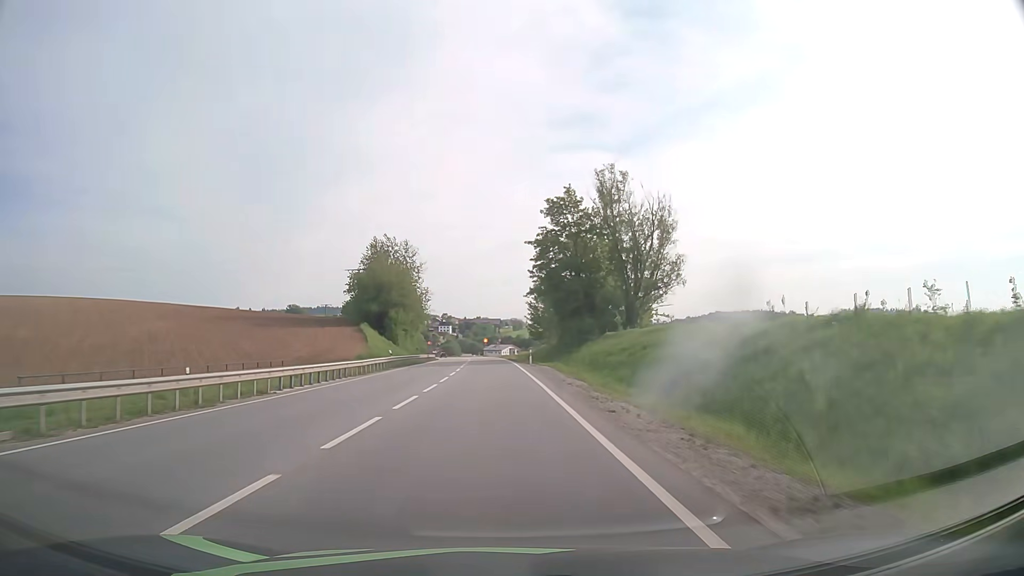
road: primary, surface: asphalt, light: Day
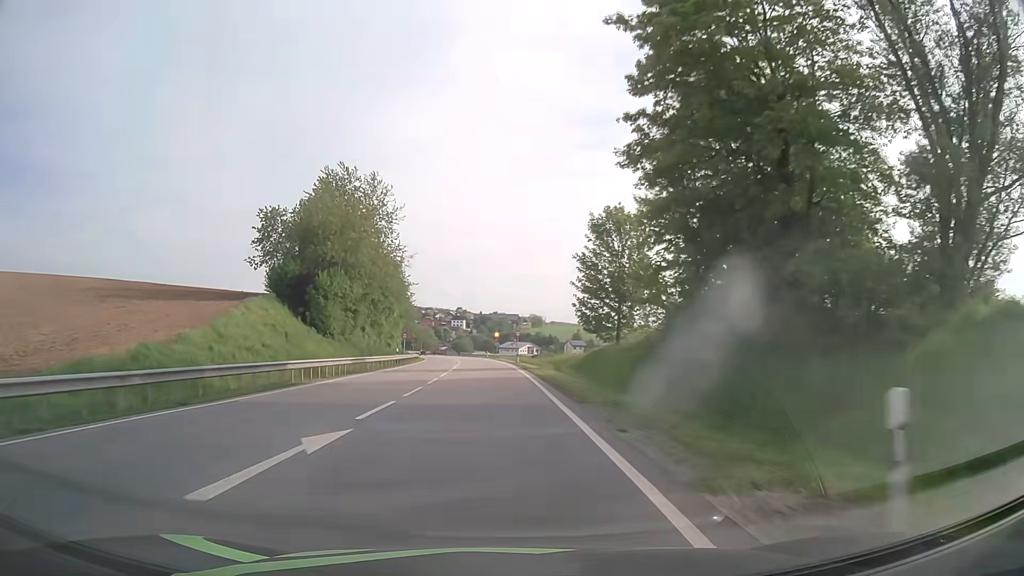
(-0.4, +45.4) m; -1°
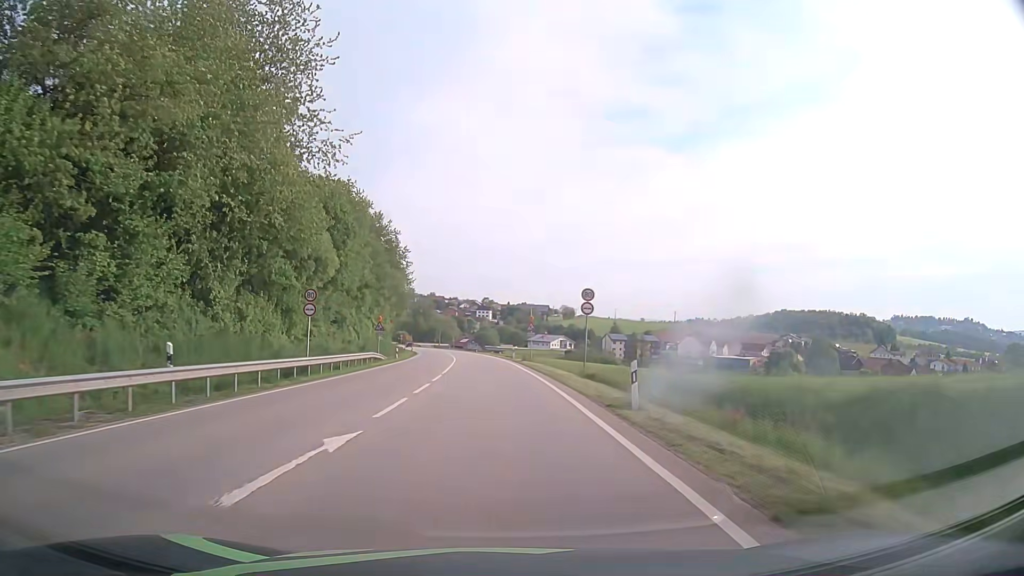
(-1.0, +42.3) m; -2°
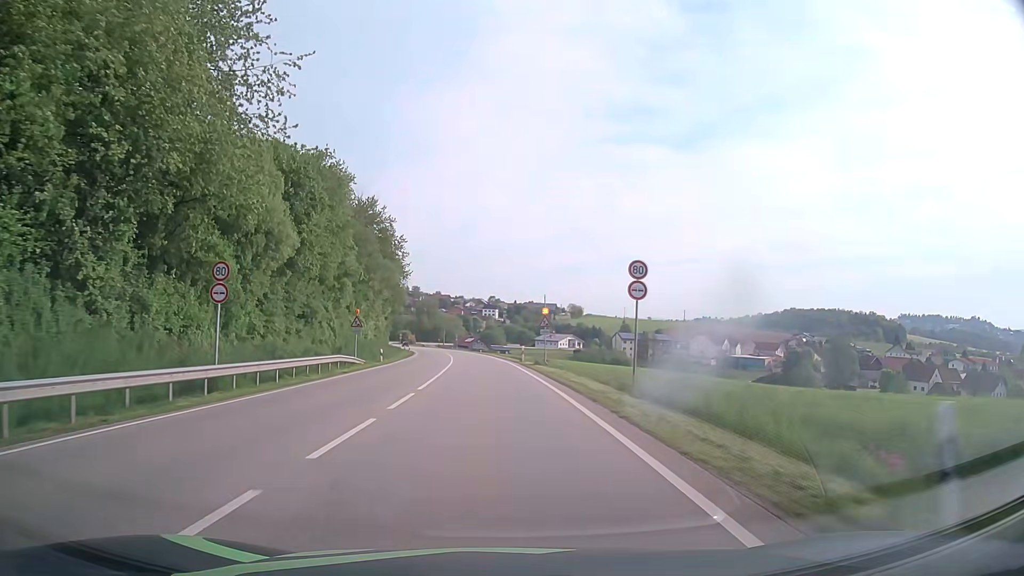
(0.0, +10.1) m; 0°
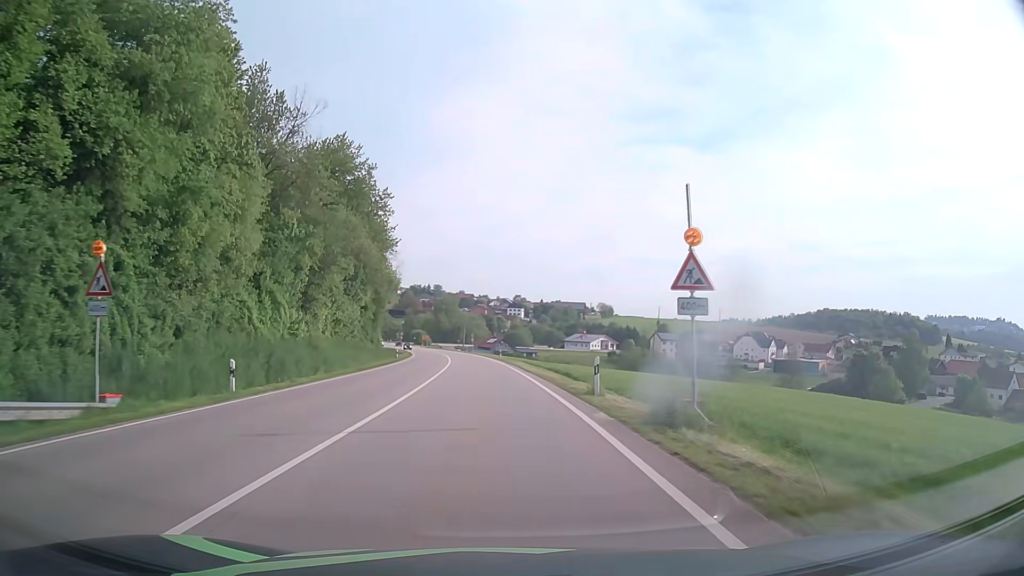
(-0.5, +29.6) m; -2°
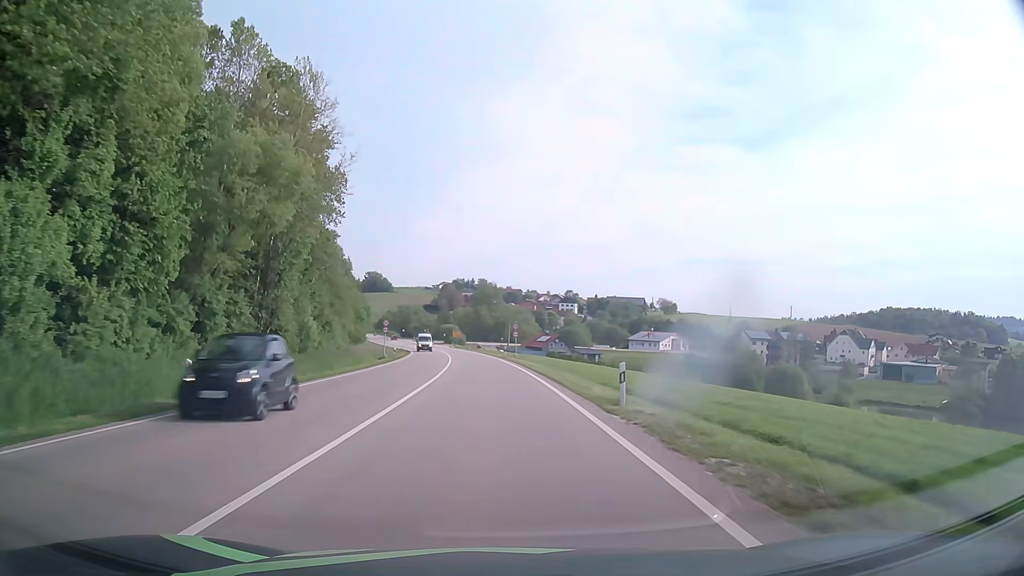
(-1.8, +50.9) m; -4°
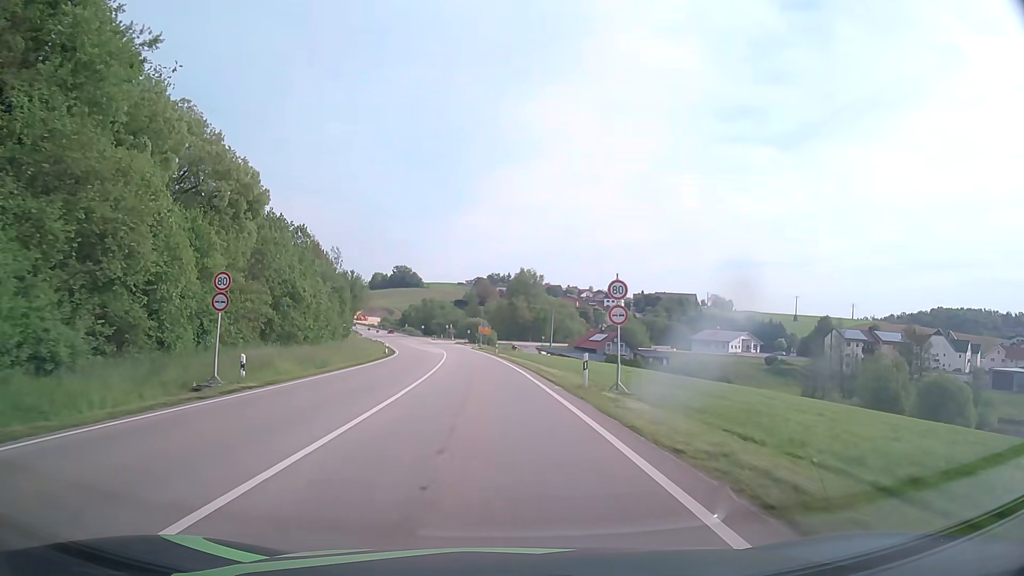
(-1.2, +41.8) m; -3°
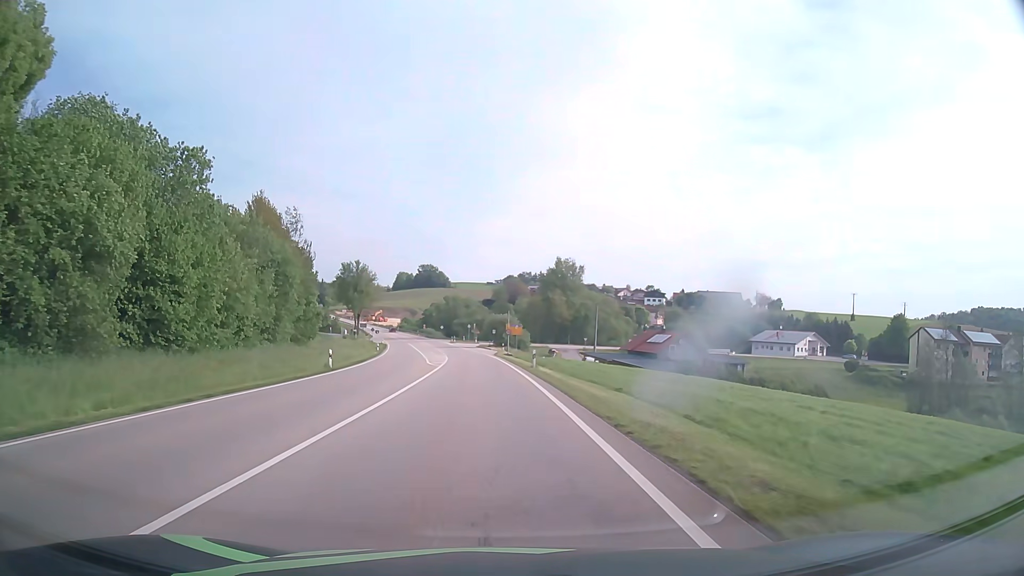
(-0.6, +29.9) m; -3°
(0, +10) (0, +20) (-1, +30) (-1, +40) (-2, +50) (-3, +60) (-4, +70) (-5, +80) (-6, +90) (-7, +100) m
